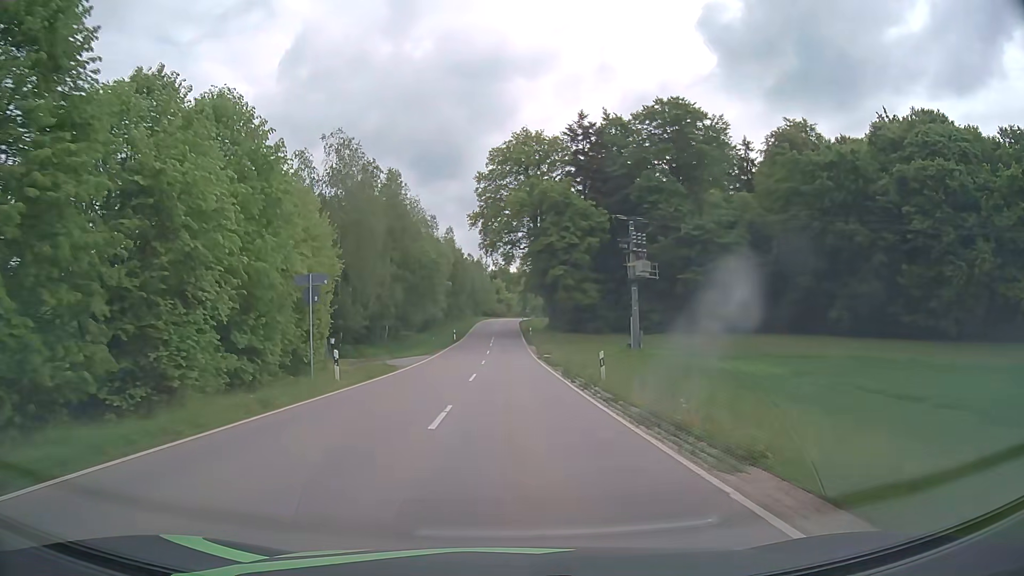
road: tertiary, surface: asphalt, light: Day
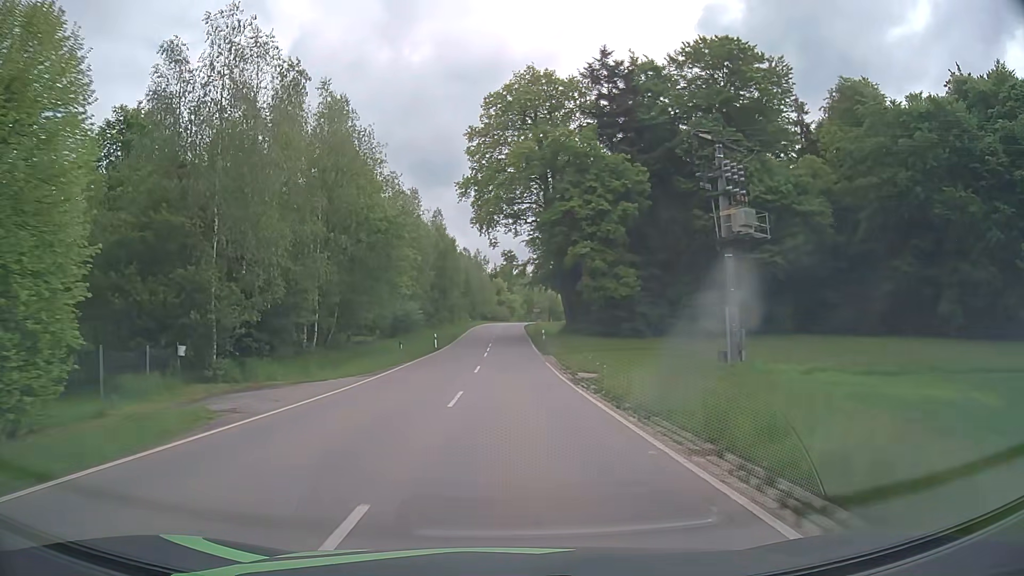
(-0.1, +20.8) m; 0°
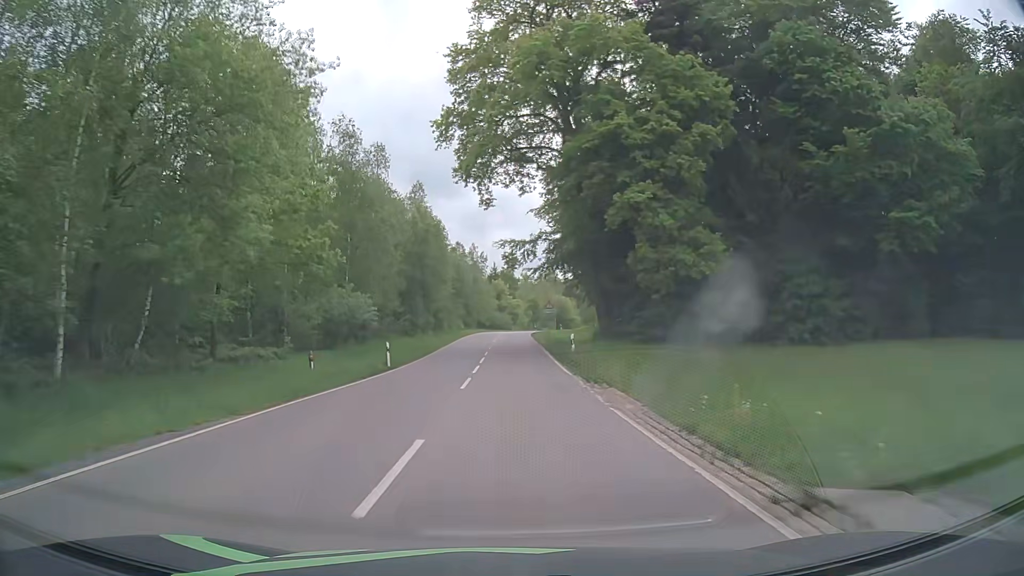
(-0.1, +20.7) m; 0°
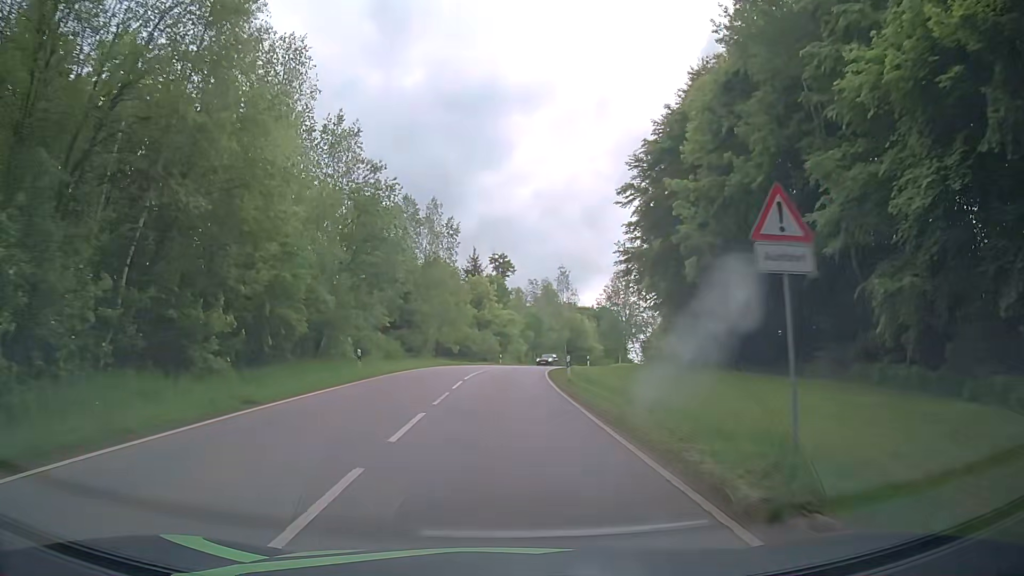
(+0.3, +50.0) m; +1°
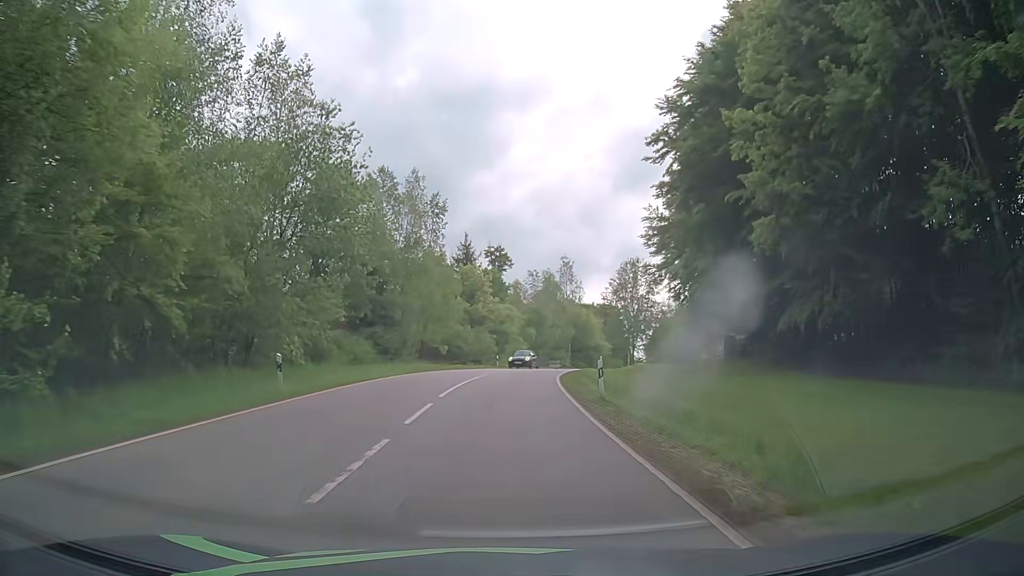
(0.0, +9.6) m; 0°
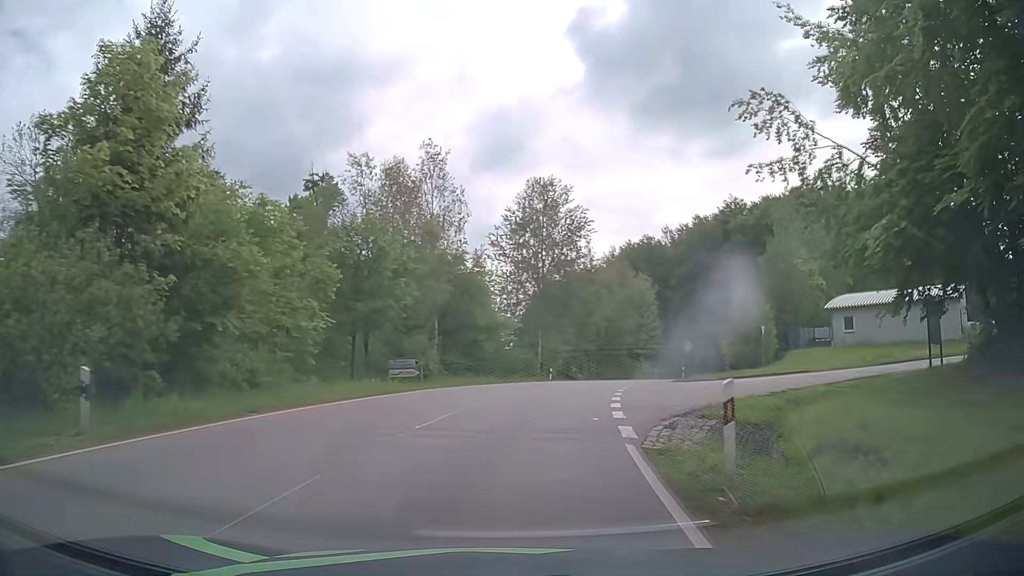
(+3.2, +45.1) m; +12°
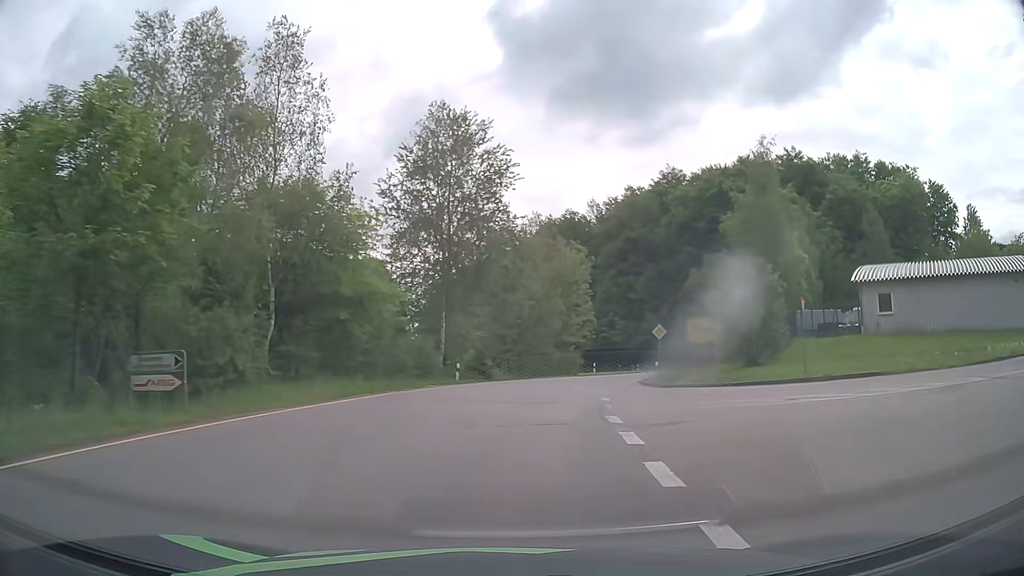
(+1.0, +16.0) m; +8°
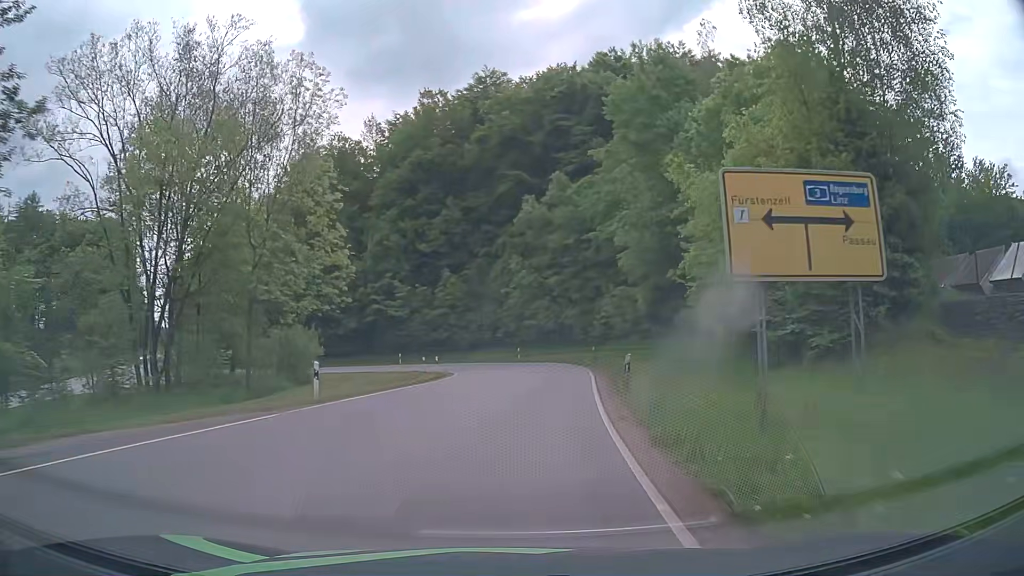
(+6.0, +38.7) m; +18°
(0, +10) (+1, +20) (+2, +30) (+2, +40) (0, +50) (-6, +58) (-14, +63) (-23, +66) (-33, +70) (-41, +76) m
